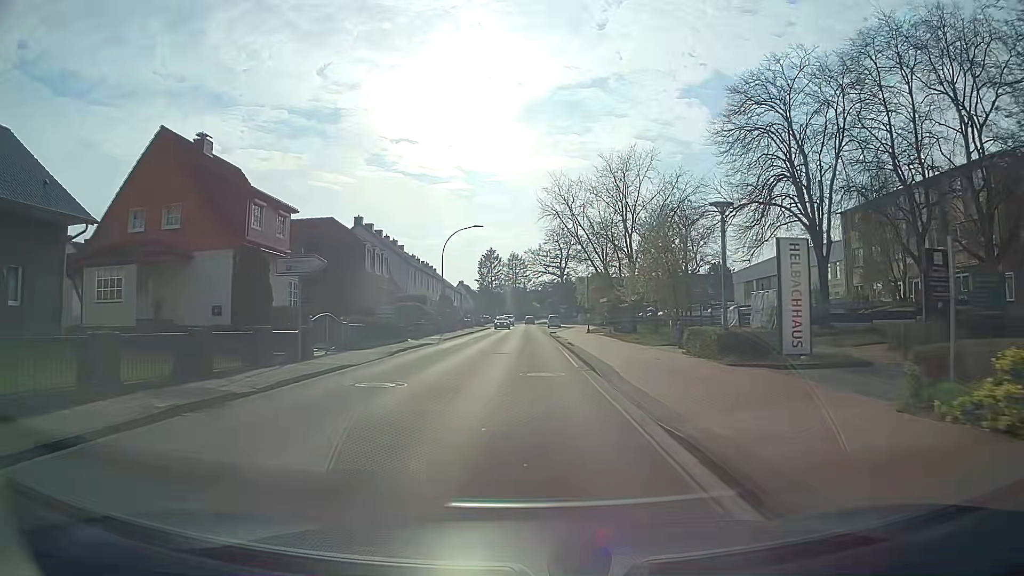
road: secondary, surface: asphalt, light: Day
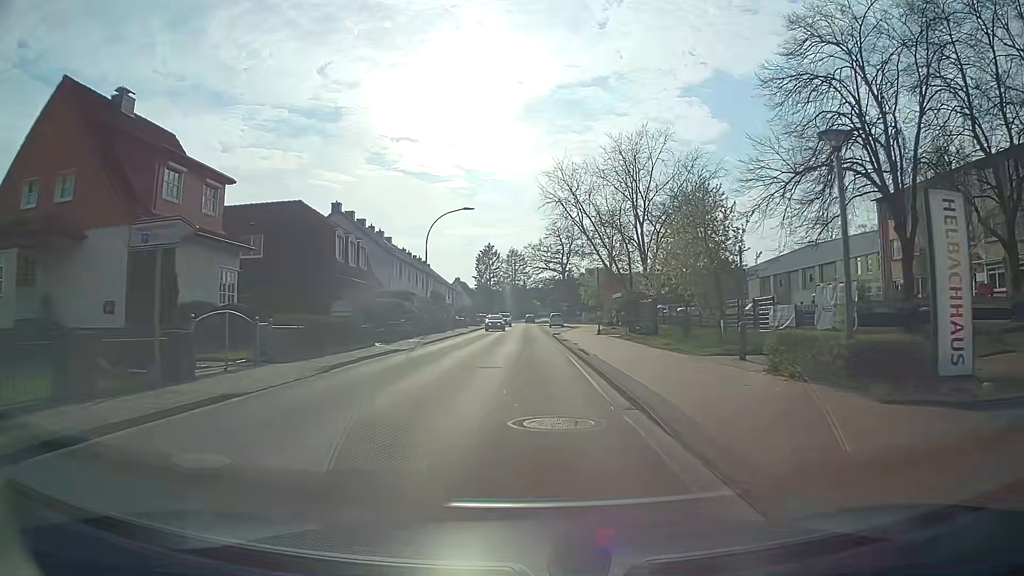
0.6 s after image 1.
(0.0, +7.4) m; 0°
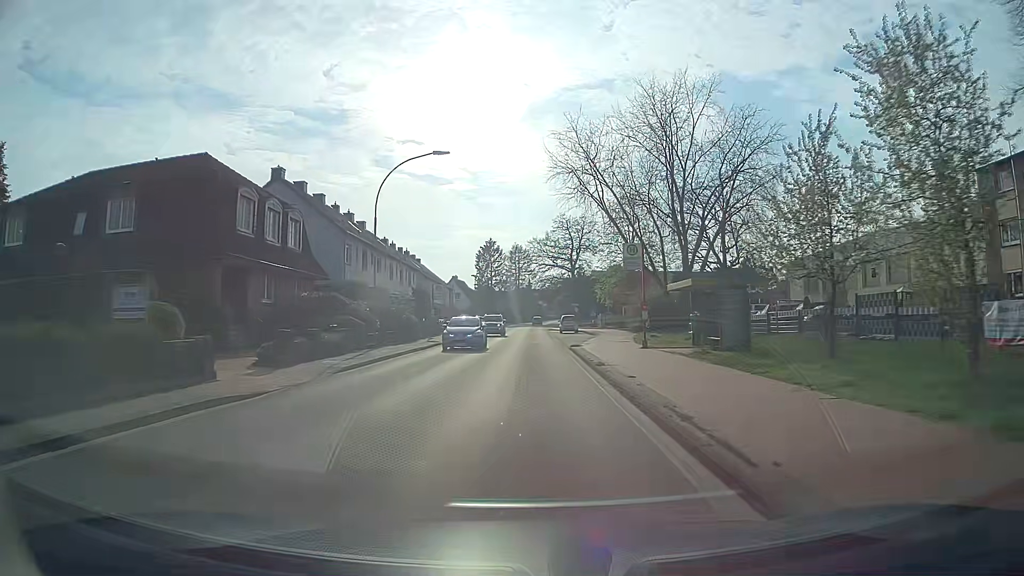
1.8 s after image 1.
(-0.1, +14.7) m; -1°
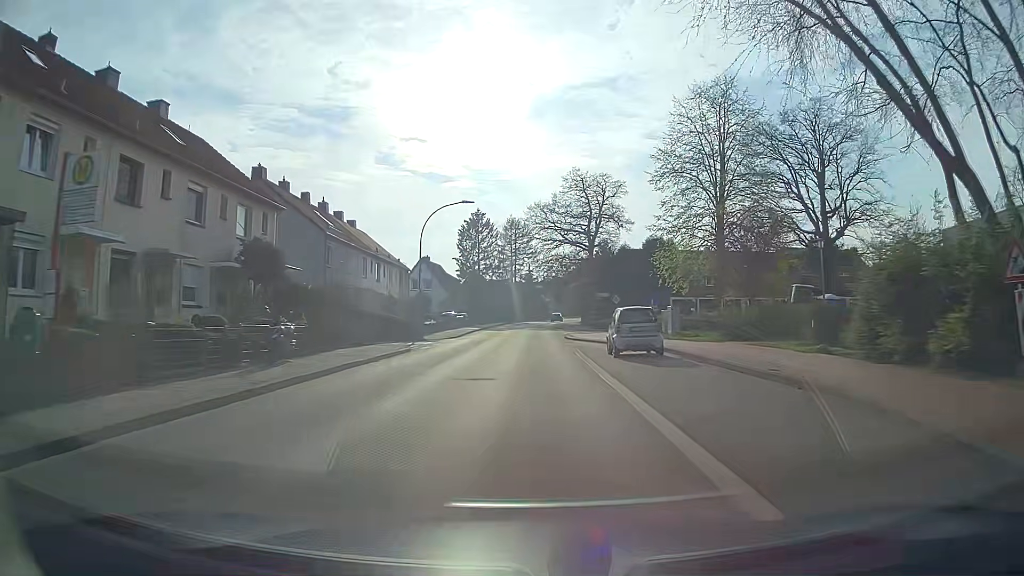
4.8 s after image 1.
(0.0, +37.2) m; 0°
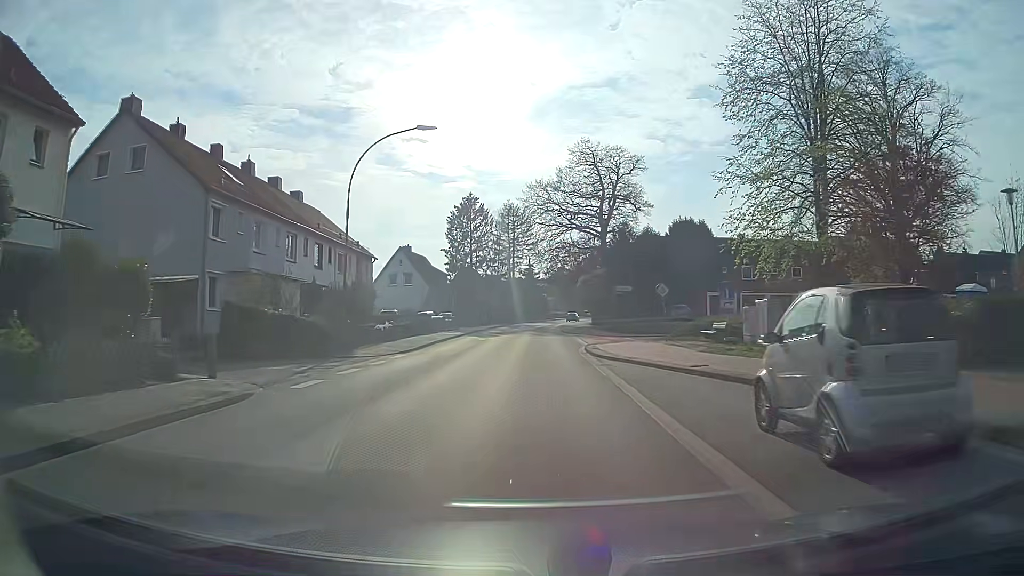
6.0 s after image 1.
(0.0, +15.2) m; 0°
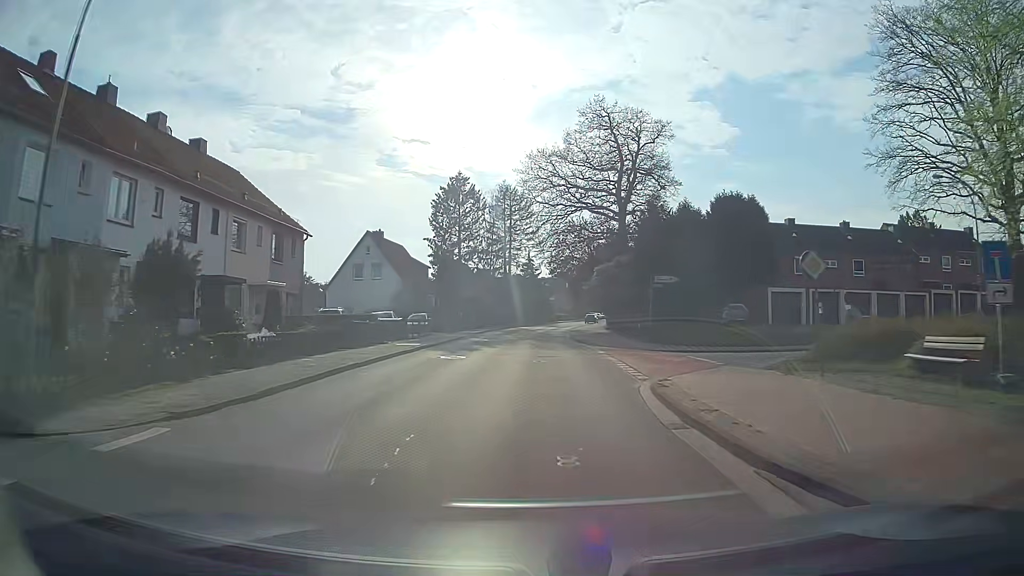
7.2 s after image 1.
(-0.1, +15.4) m; 0°
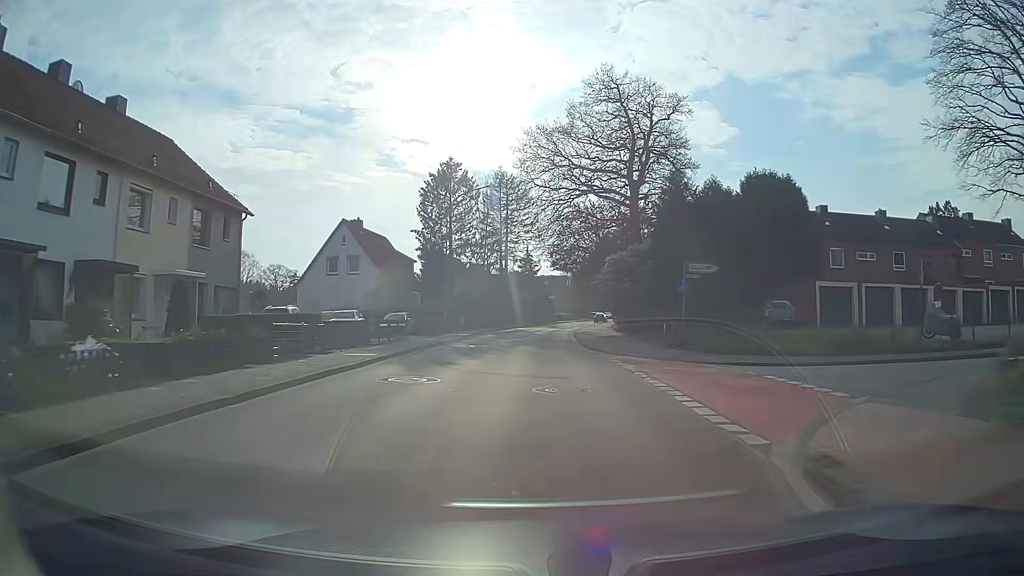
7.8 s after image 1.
(0.0, +7.8) m; +1°
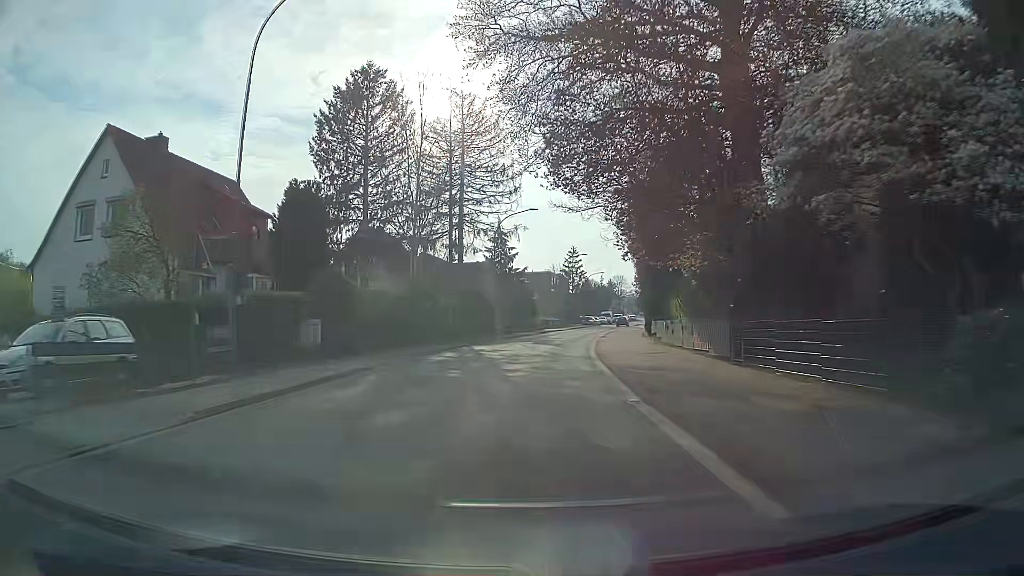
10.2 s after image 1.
(+0.2, +30.8) m; +1°
(0, +10) (0, +20) (+1, +30) (+2, +40) (+3, +50) (+5, +60) (+7, +70) (+9, +79) (+11, +89) (+13, +99) m
